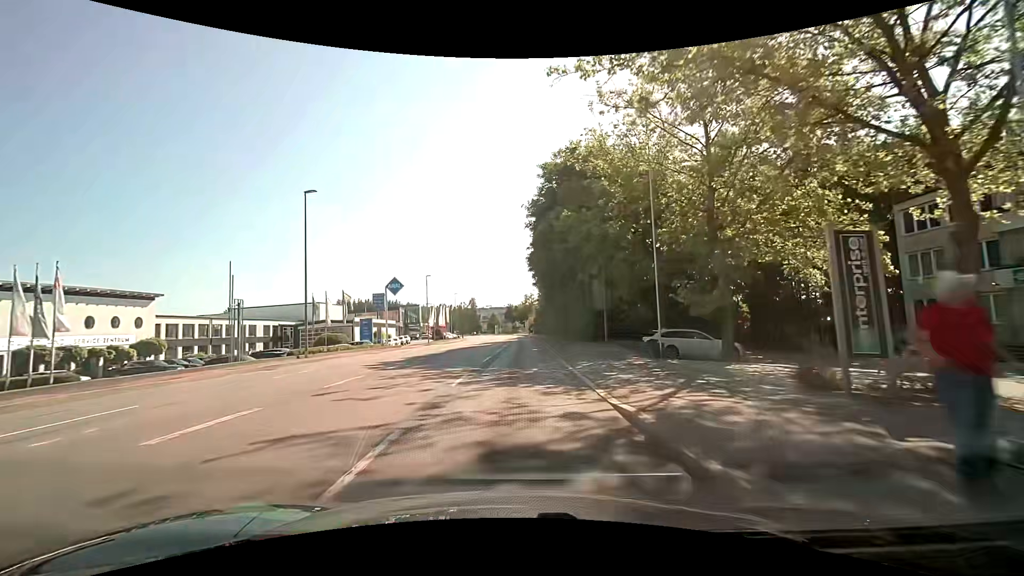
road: tertiary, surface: asphalt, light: Day
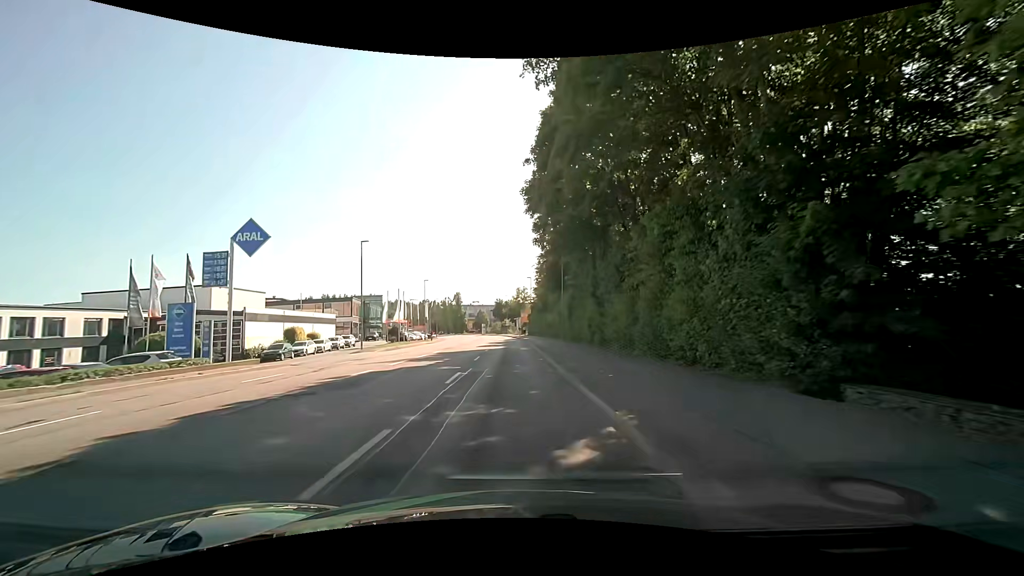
(+0.4, +27.9) m; +1°
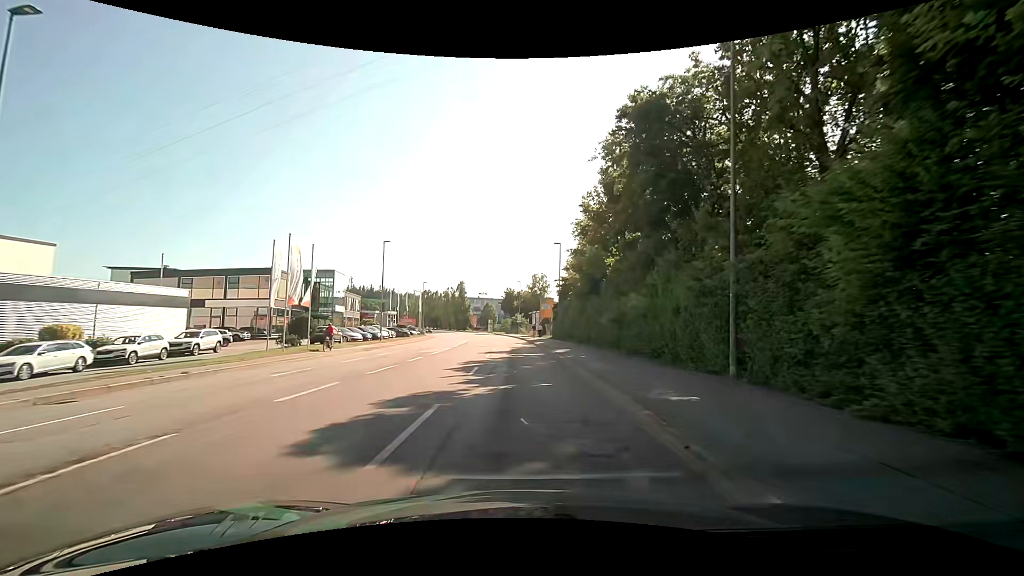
(-0.6, +34.7) m; -1°
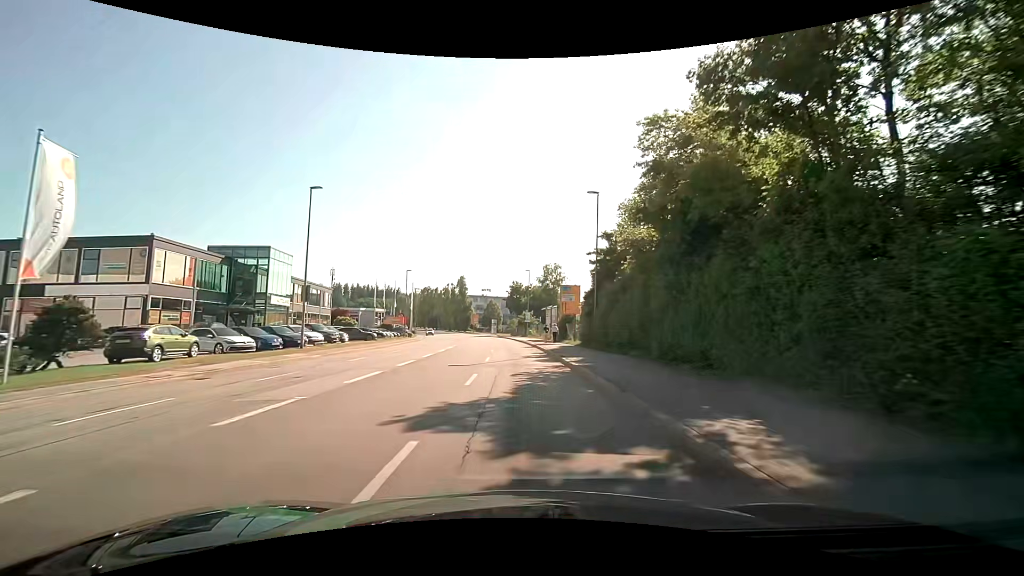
(-0.2, +20.4) m; 0°
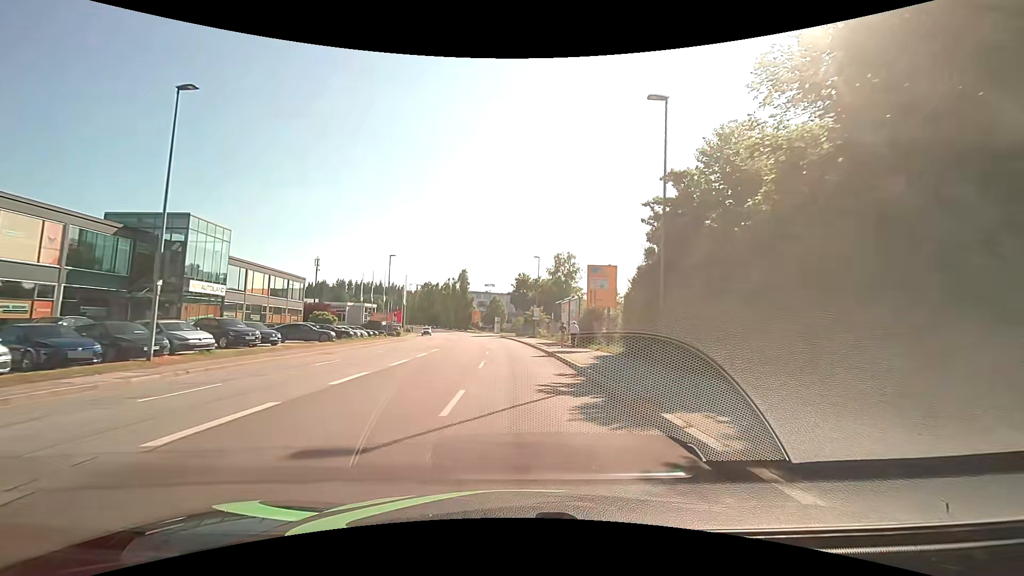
(-0.2, +13.5) m; -1°
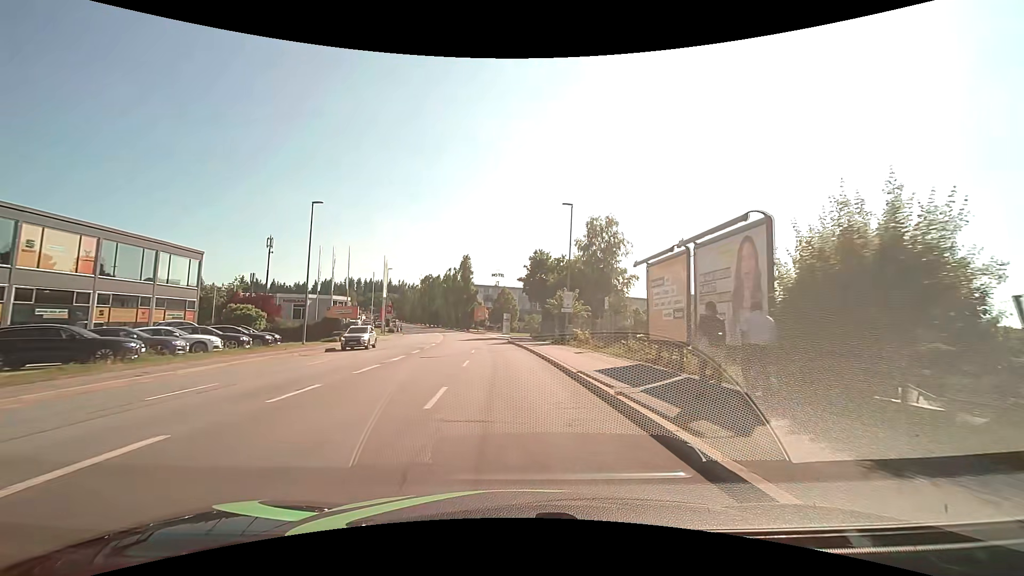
(-0.4, +26.7) m; -2°
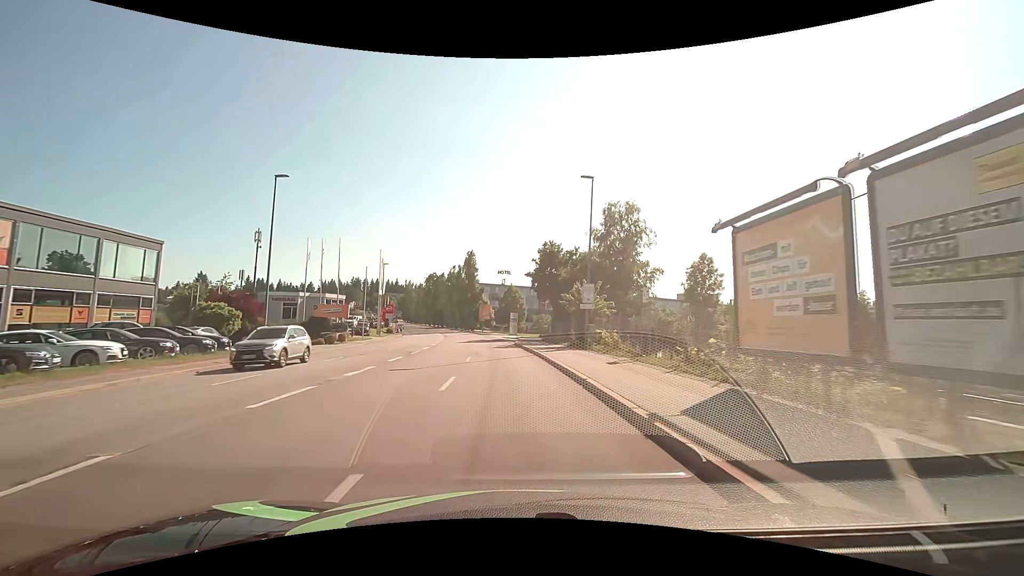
(-0.1, +6.7) m; -1°
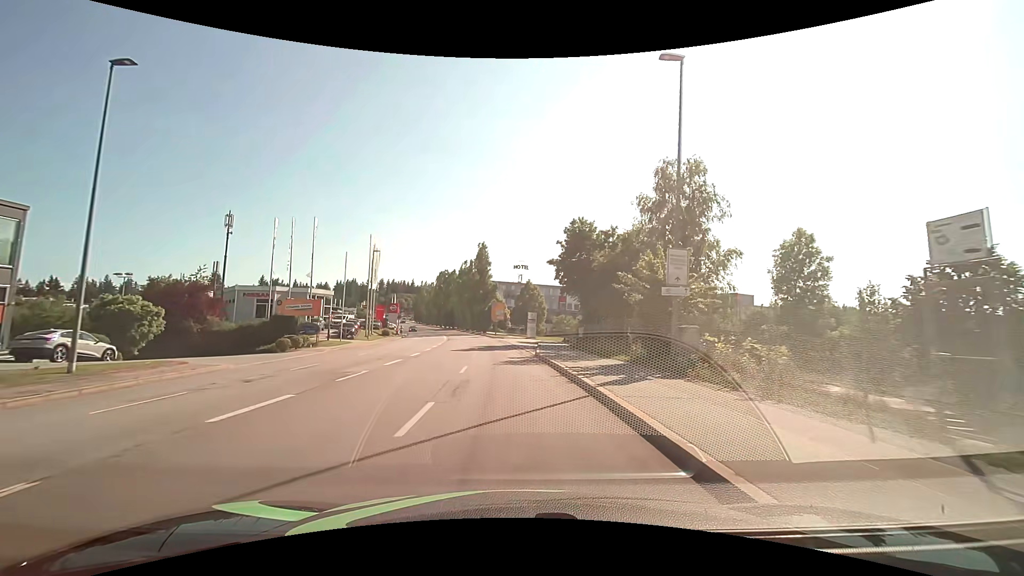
(-0.3, +13.5) m; -2°
(0, +10) (-1, +20) (-1, +30) (-2, +40) (-3, +50) (-4, +60) (-5, +70) (-6, +80) (-8, +90) (-10, +99) m
